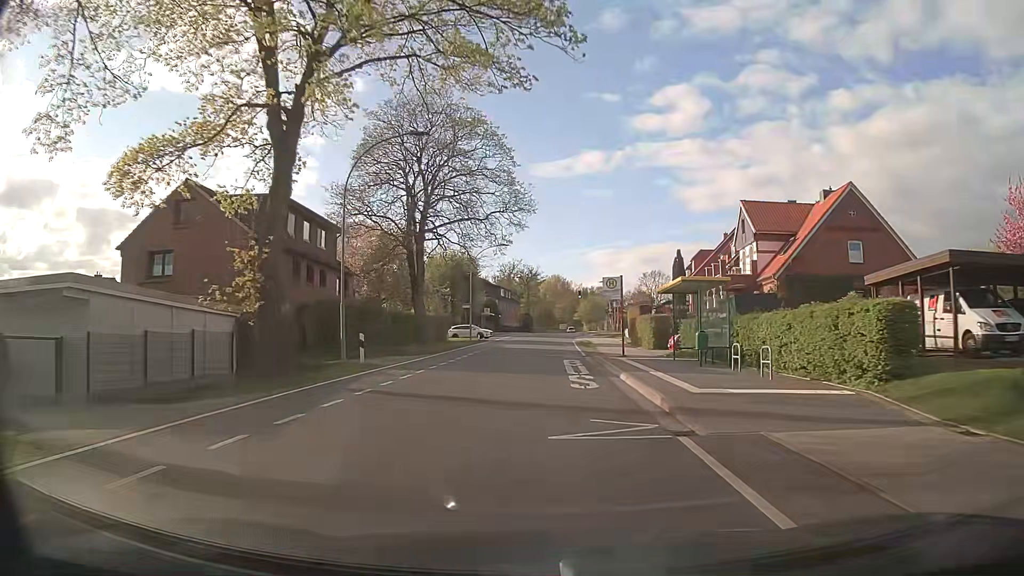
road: tertiary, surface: asphalt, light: Day
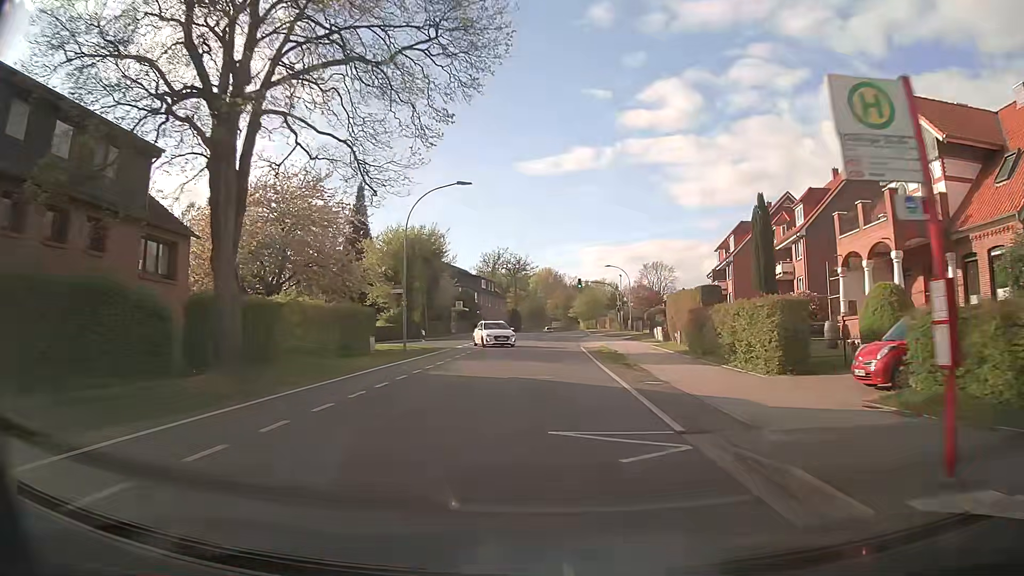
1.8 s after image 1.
(+0.1, +22.9) m; +1°
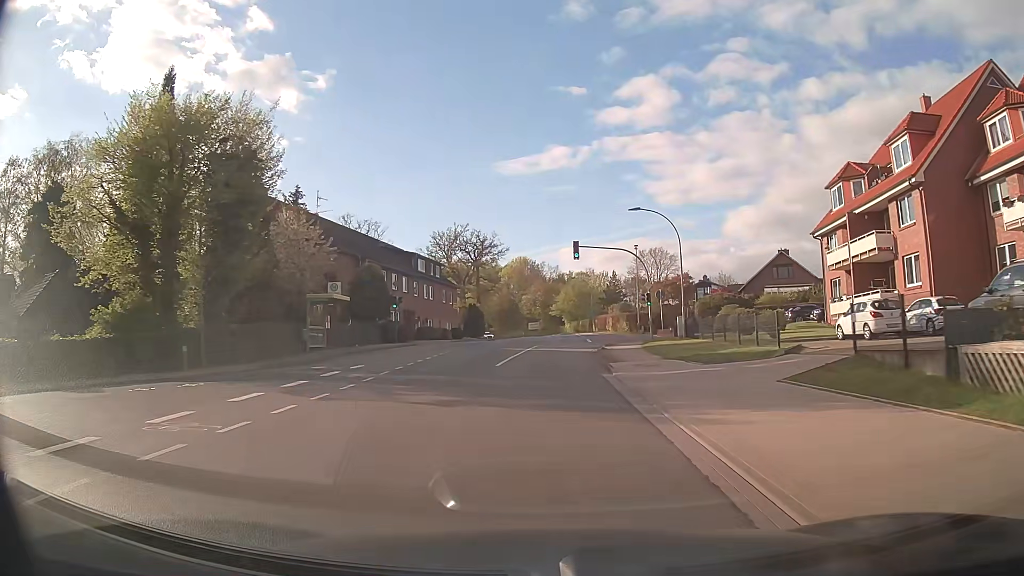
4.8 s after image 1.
(+0.8, +38.1) m; +2°
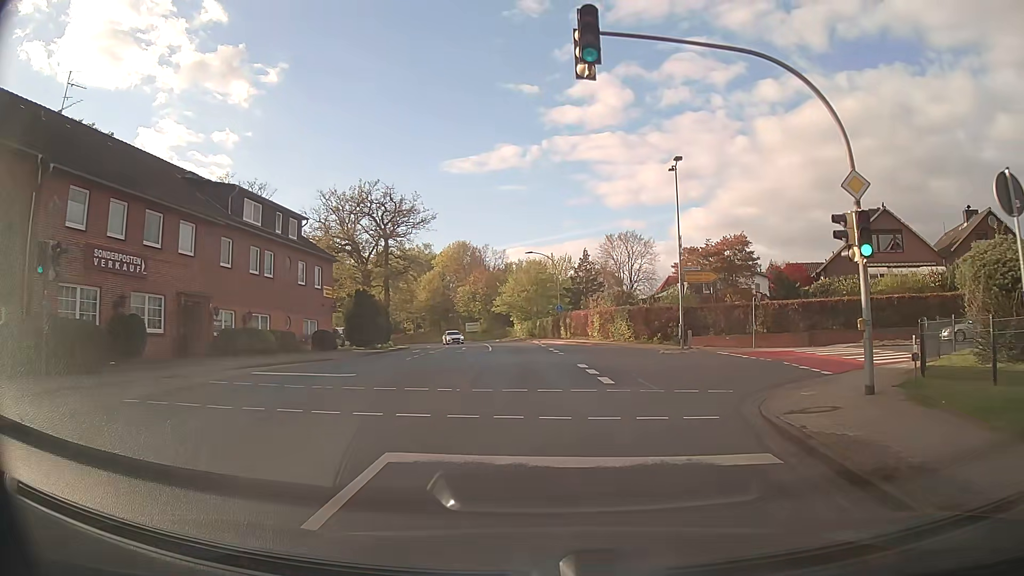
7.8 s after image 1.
(+0.5, +33.5) m; +4°
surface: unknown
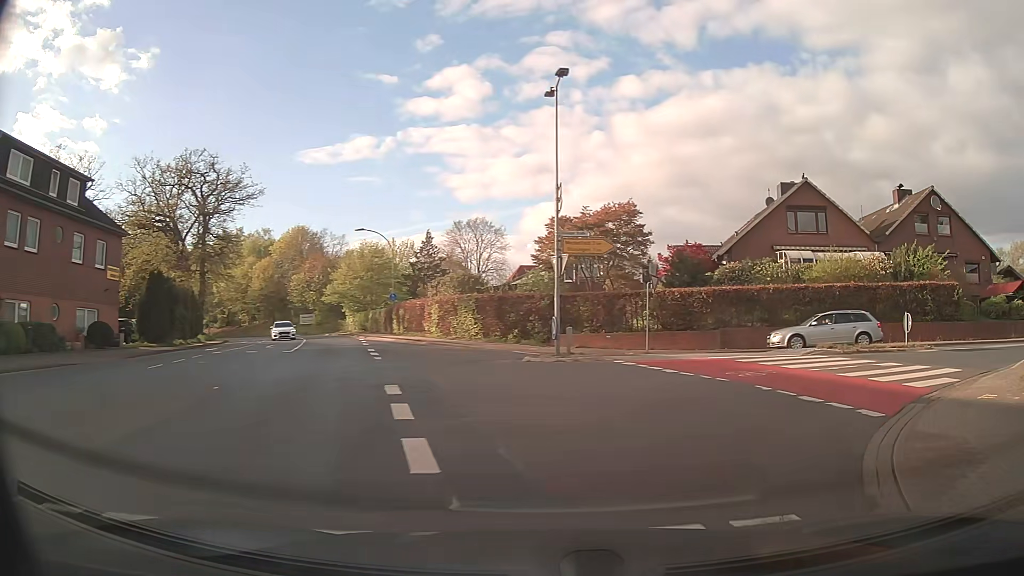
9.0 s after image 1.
(+0.8, +9.7) m; +12°
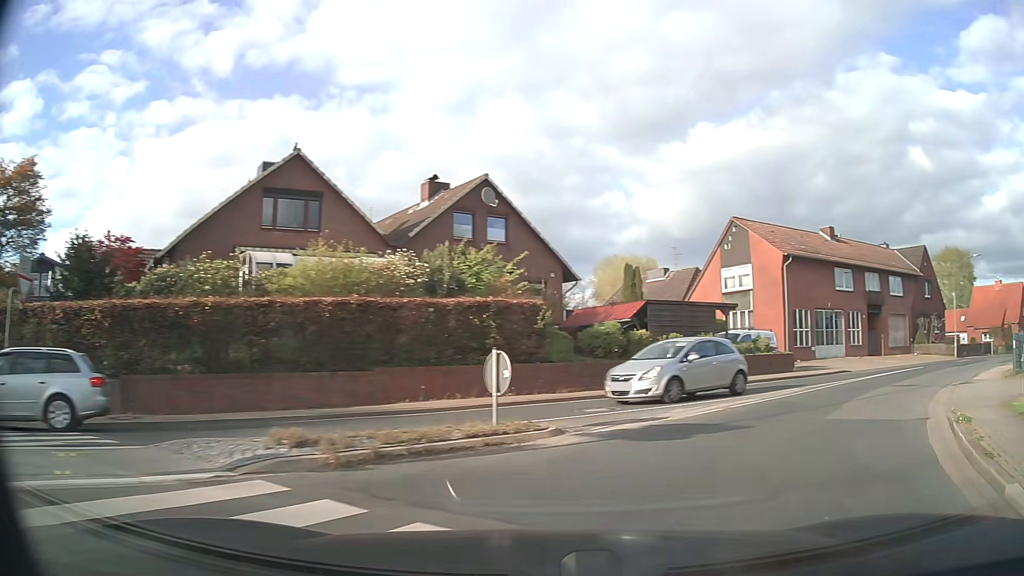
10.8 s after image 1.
(+4.4, +12.2) m; +42°
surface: asphalt
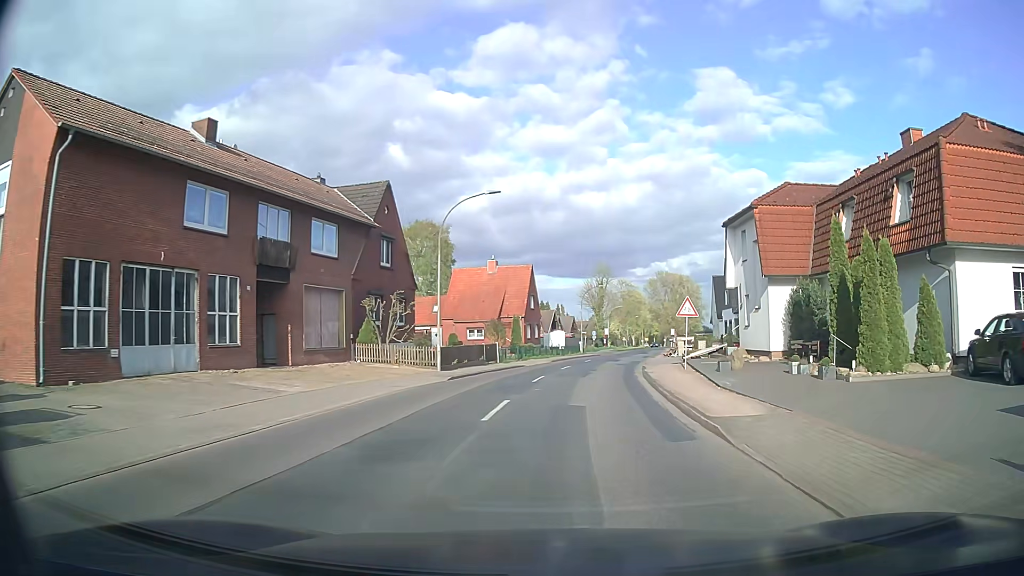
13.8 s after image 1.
(+12.9, +21.0) m; +48°
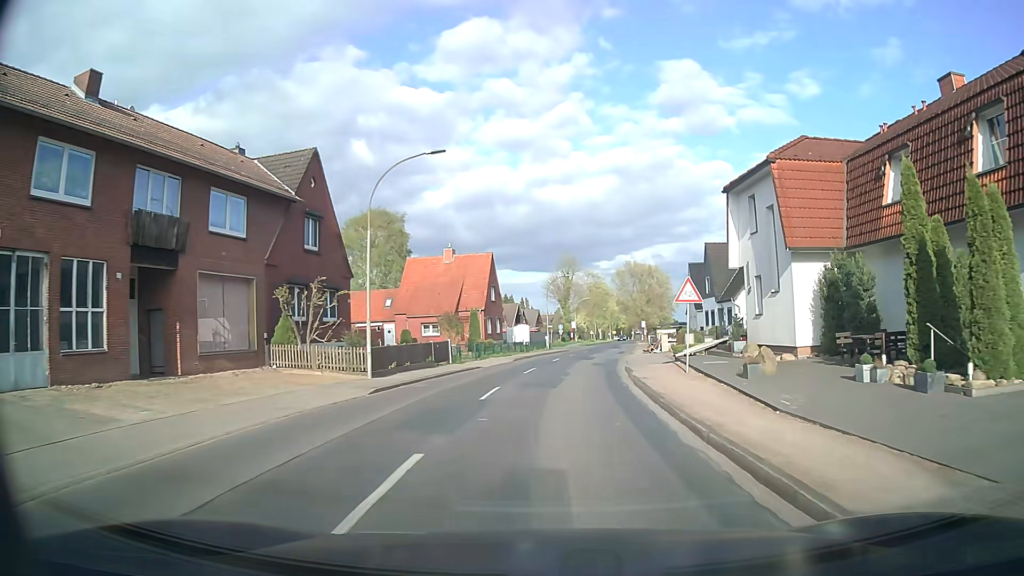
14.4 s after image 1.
(+0.2, +6.3) m; +3°
(0, +10) (+1, +20) (+2, +30) (+3, +40) (+4, +50) (+6, +60) (+7, +70) (+9, +79) (+10, +89) (+12, +99) m
